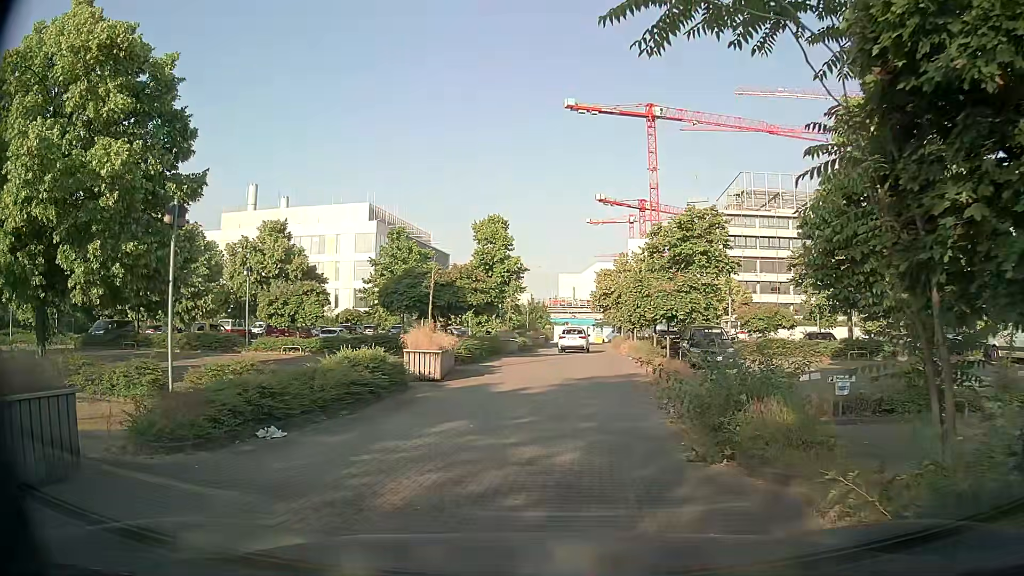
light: Day
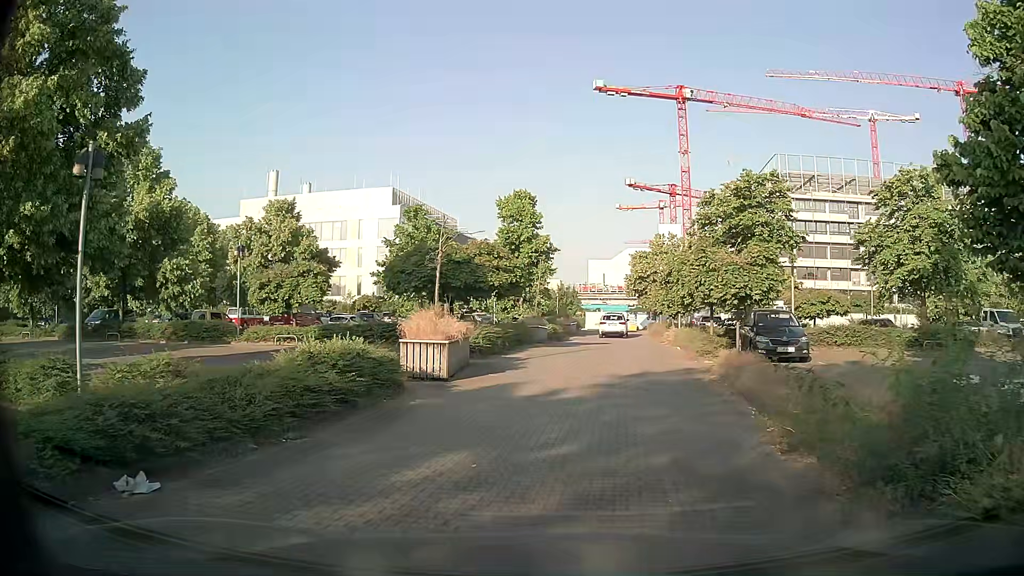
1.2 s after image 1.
(-0.2, +4.1) m; -2°
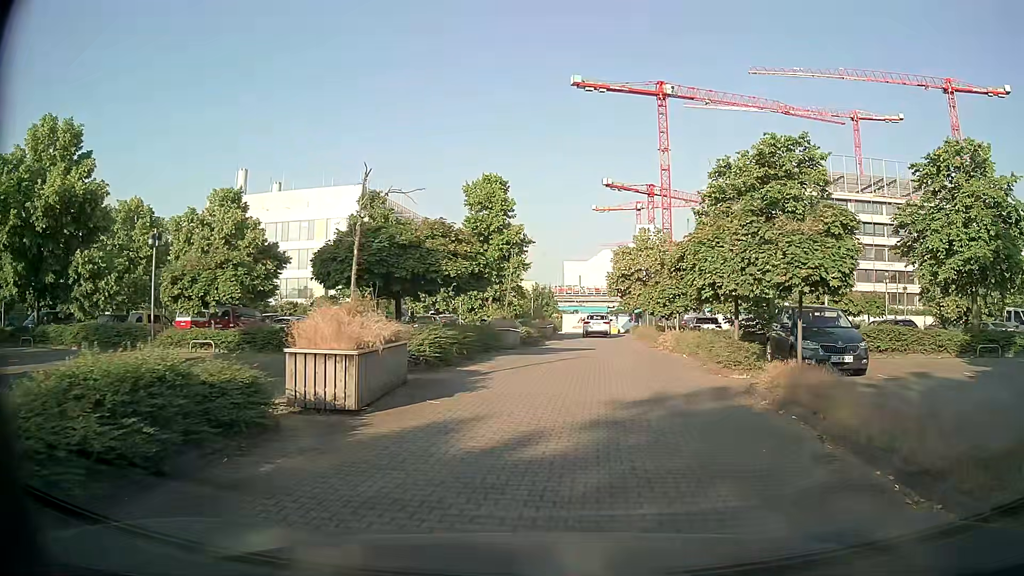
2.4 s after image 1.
(0.0, +5.2) m; +1°
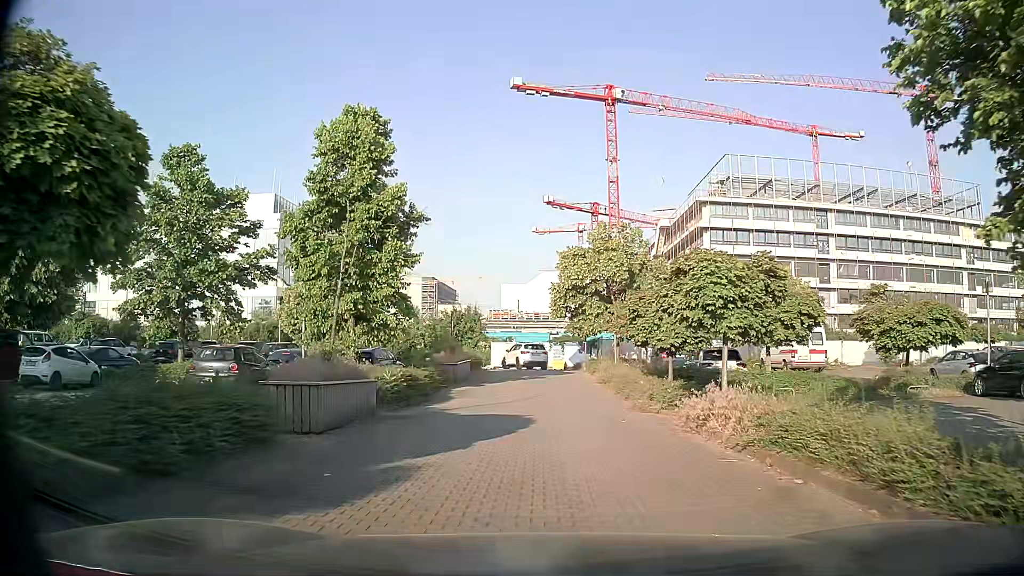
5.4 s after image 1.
(+0.9, +15.4) m; +4°
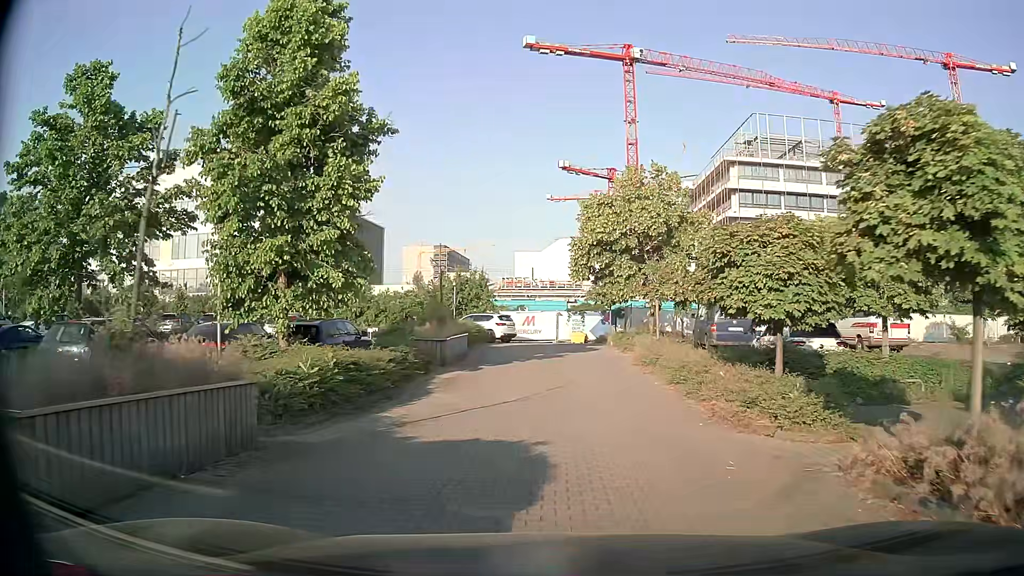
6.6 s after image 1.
(-0.1, +6.7) m; -1°
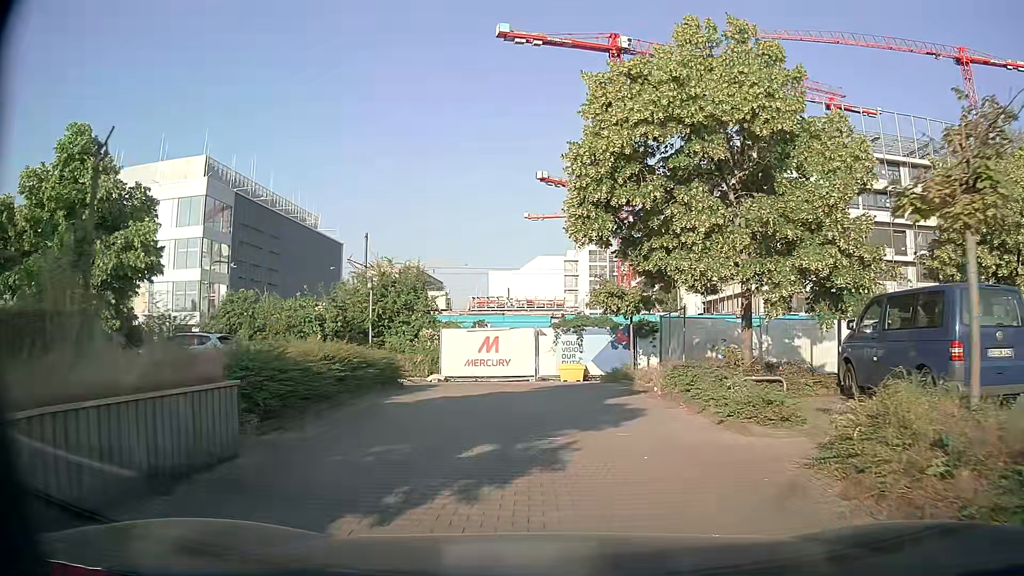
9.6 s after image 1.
(+0.3, +16.7) m; +3°
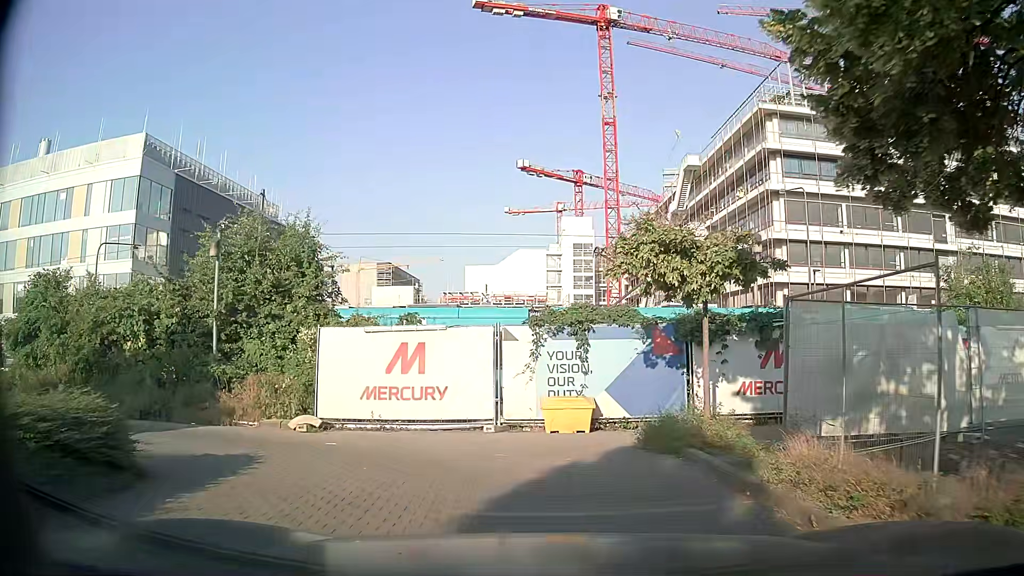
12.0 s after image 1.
(-0.1, +11.9) m; 0°
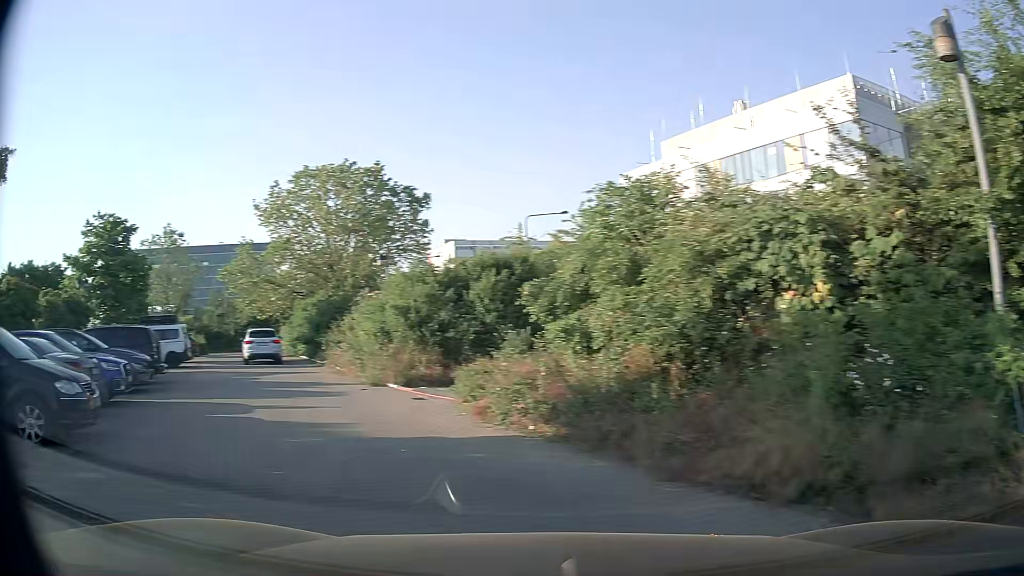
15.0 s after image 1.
(-3.3, +9.7) m; -67°
